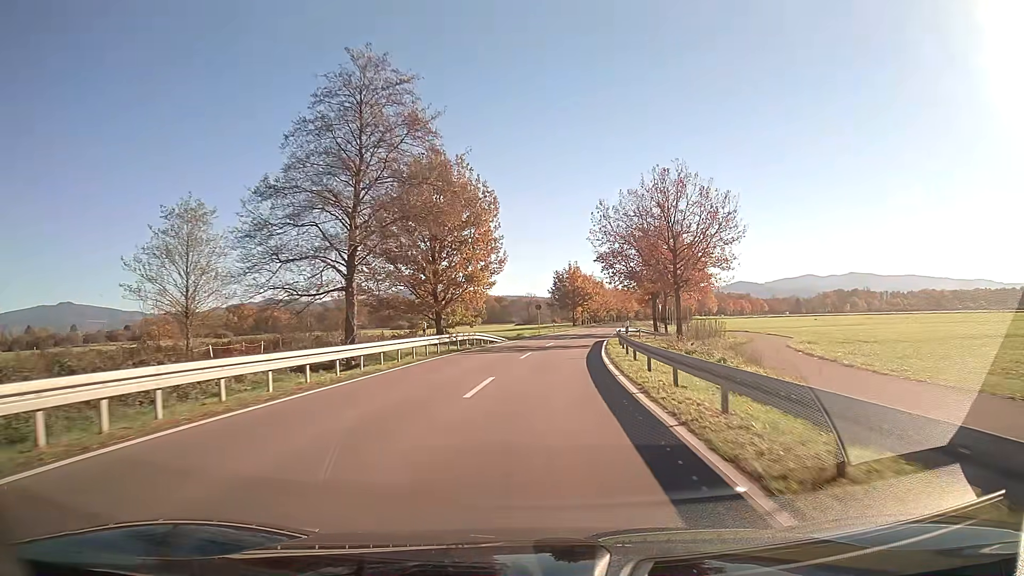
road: secondary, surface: asphalt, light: Day
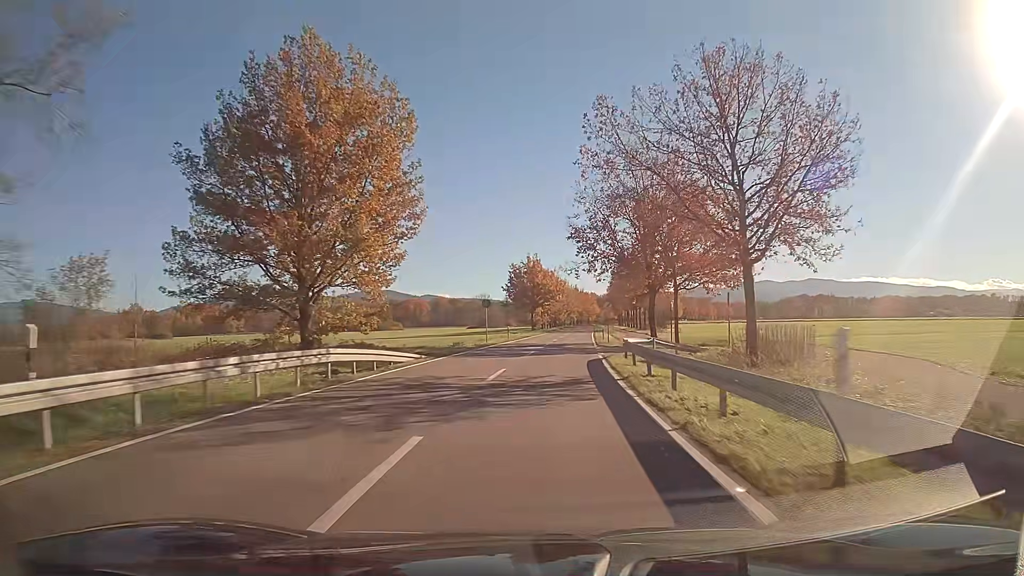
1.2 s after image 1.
(+0.7, +20.2) m; +4°
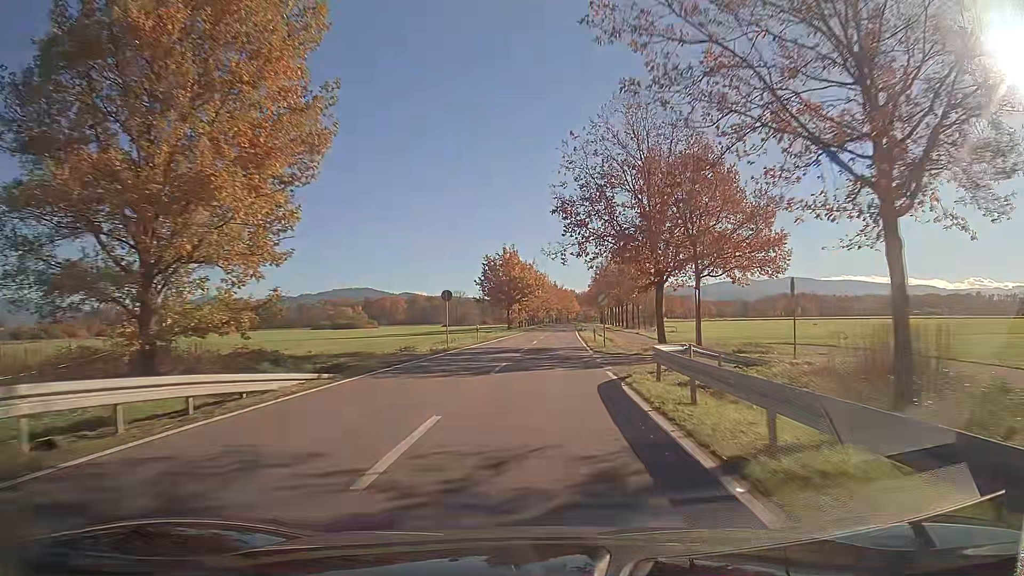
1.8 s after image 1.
(+0.2, +10.2) m; +2°
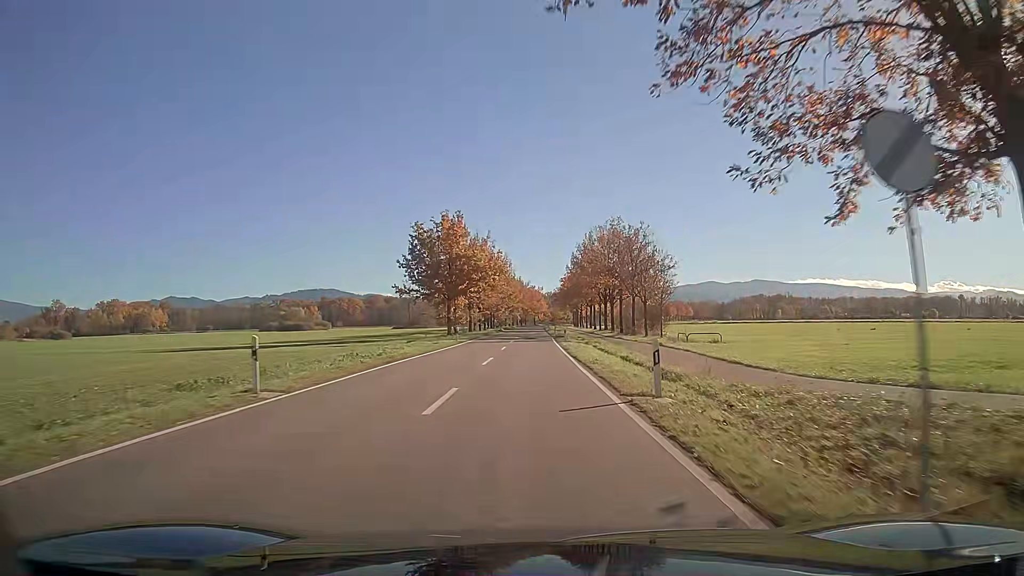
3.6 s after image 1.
(+0.9, +31.3) m; +2°
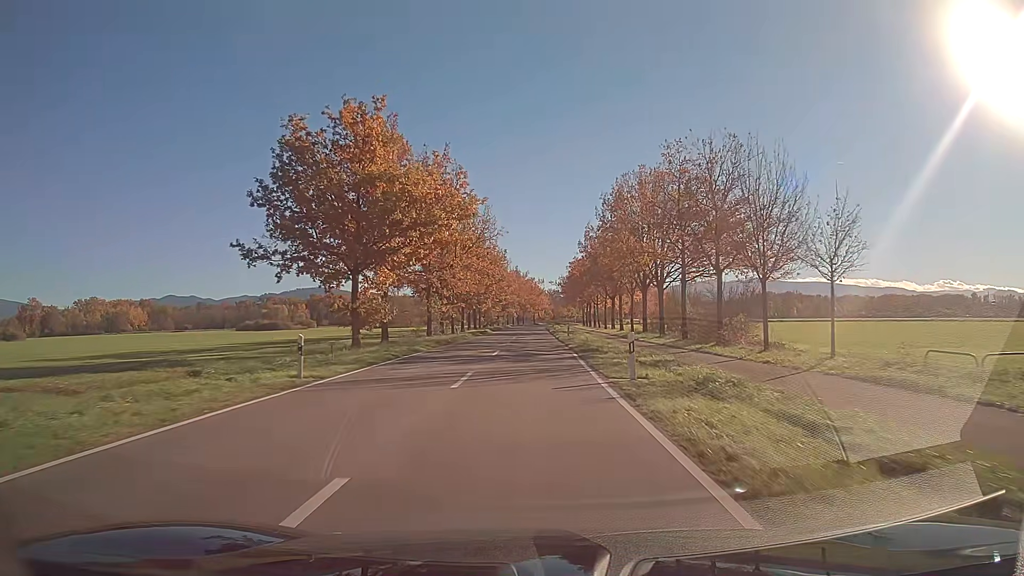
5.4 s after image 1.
(0.0, +32.2) m; 0°
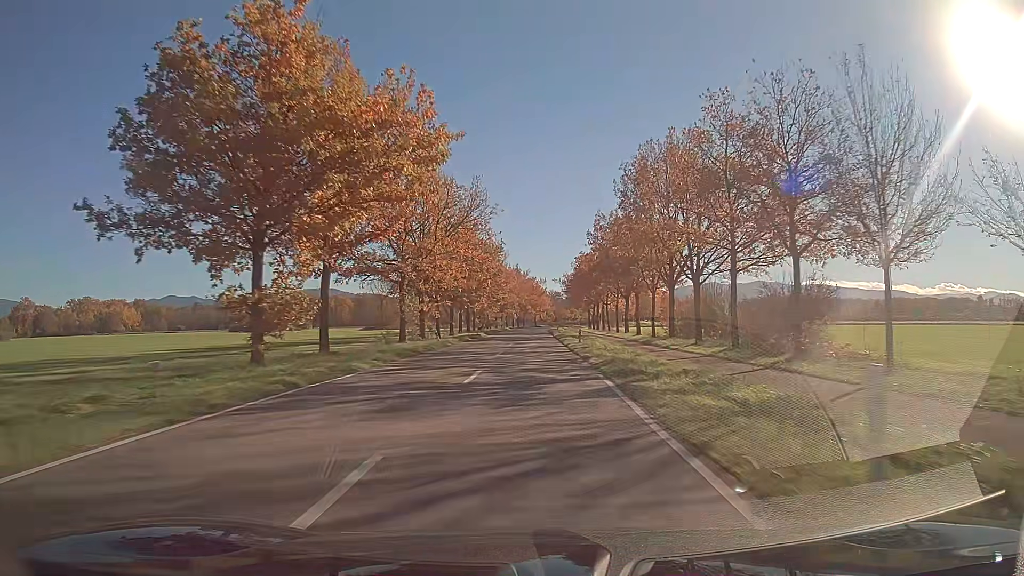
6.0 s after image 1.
(0.0, +10.9) m; 0°
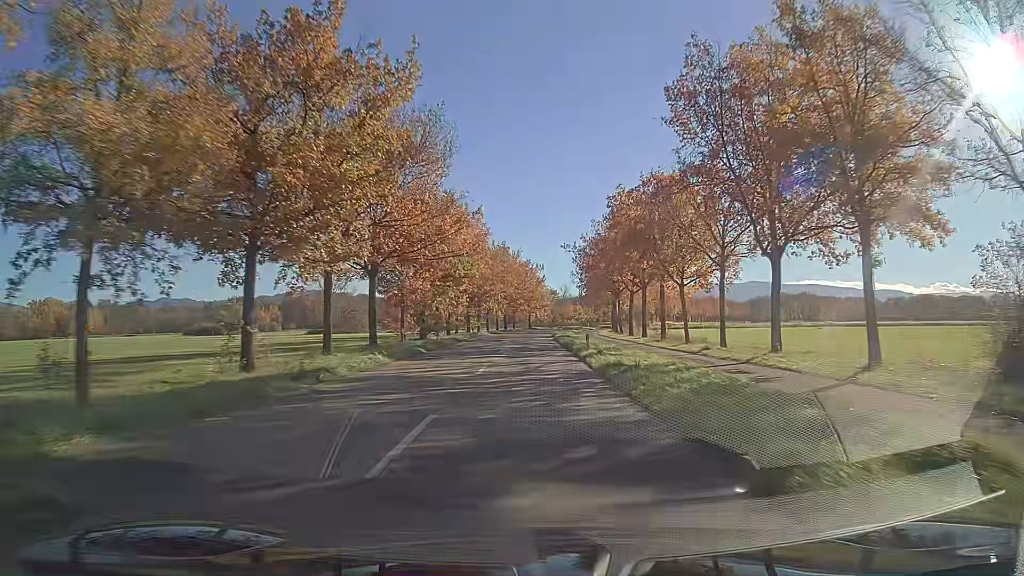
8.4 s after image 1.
(+0.1, +44.5) m; 0°
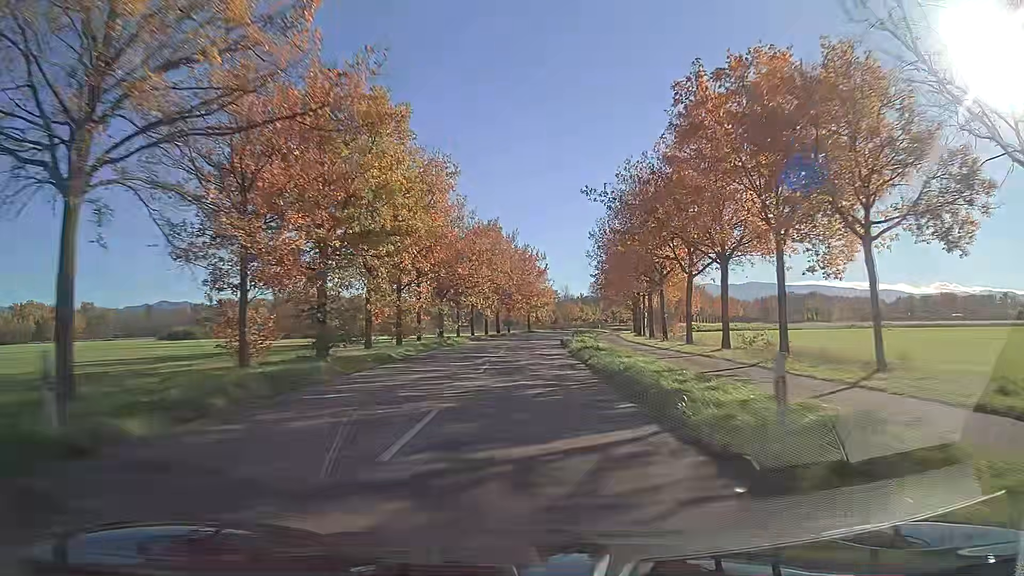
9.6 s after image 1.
(+0.1, +23.1) m; 0°
